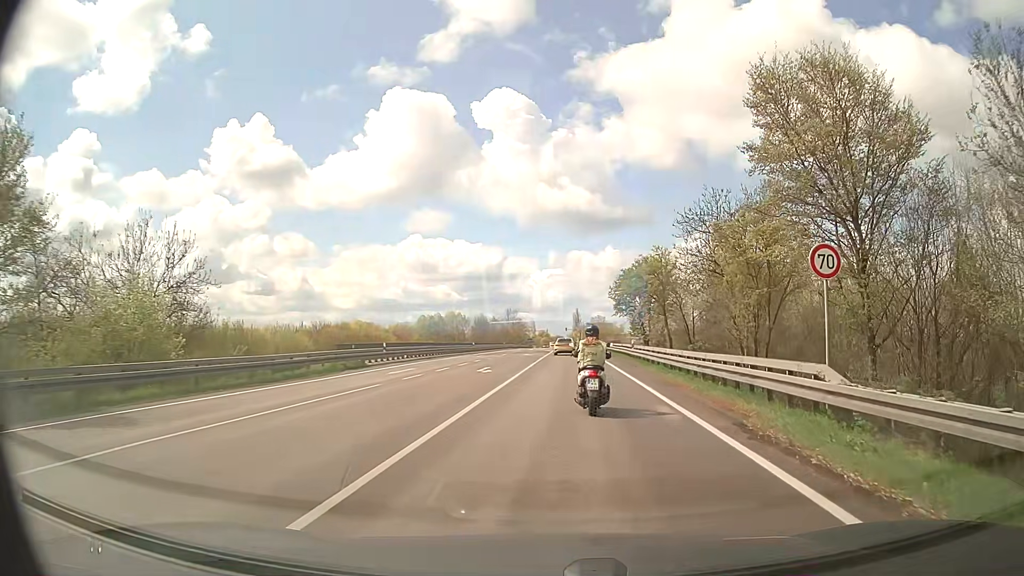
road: secondary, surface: asphalt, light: Day
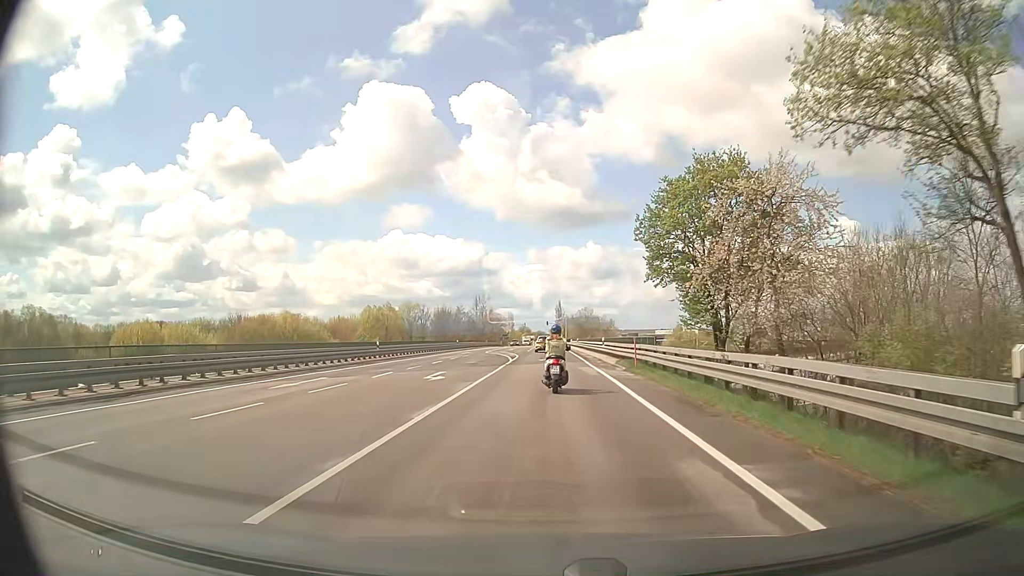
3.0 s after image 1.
(+1.8, +37.1) m; +2°
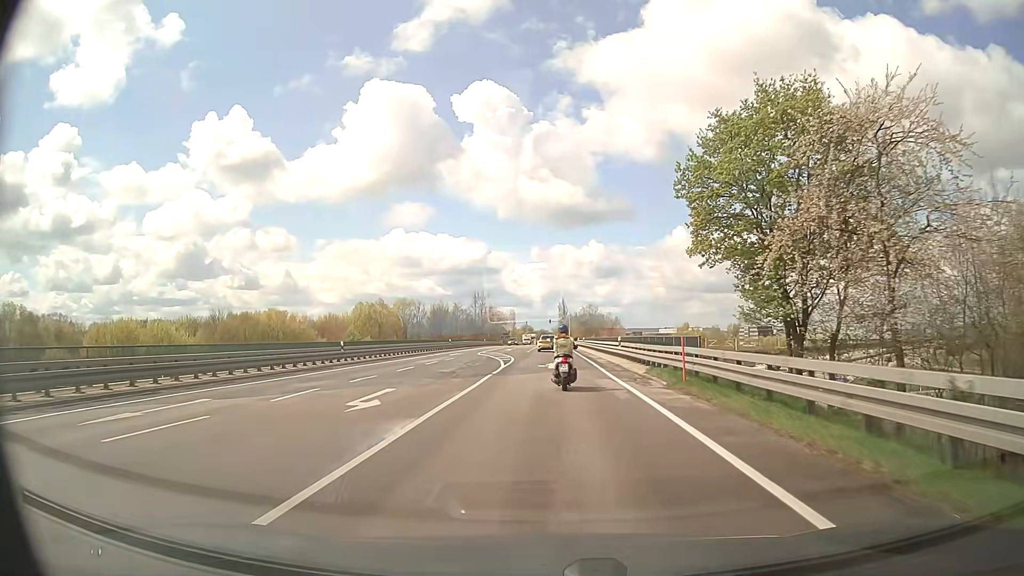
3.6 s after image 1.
(0.0, +8.9) m; 0°
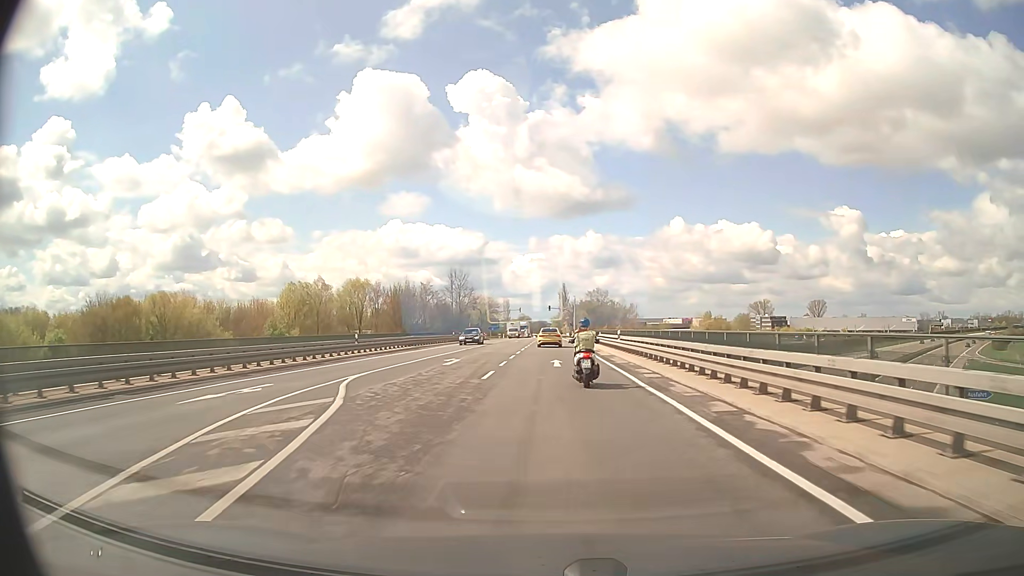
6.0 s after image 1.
(-0.2, +38.3) m; 0°
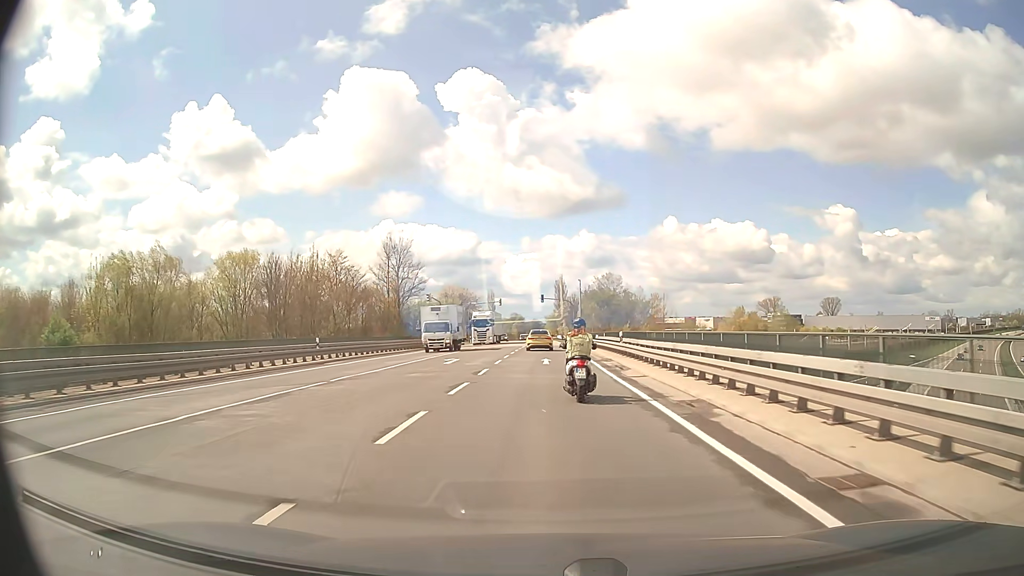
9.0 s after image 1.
(+0.3, +45.5) m; 0°
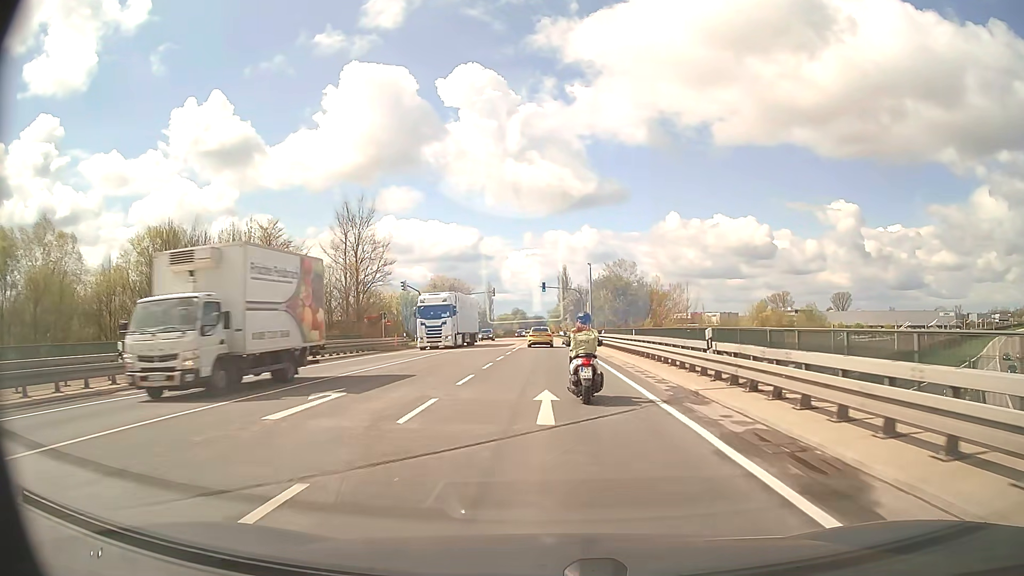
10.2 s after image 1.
(0.0, +17.5) m; 0°
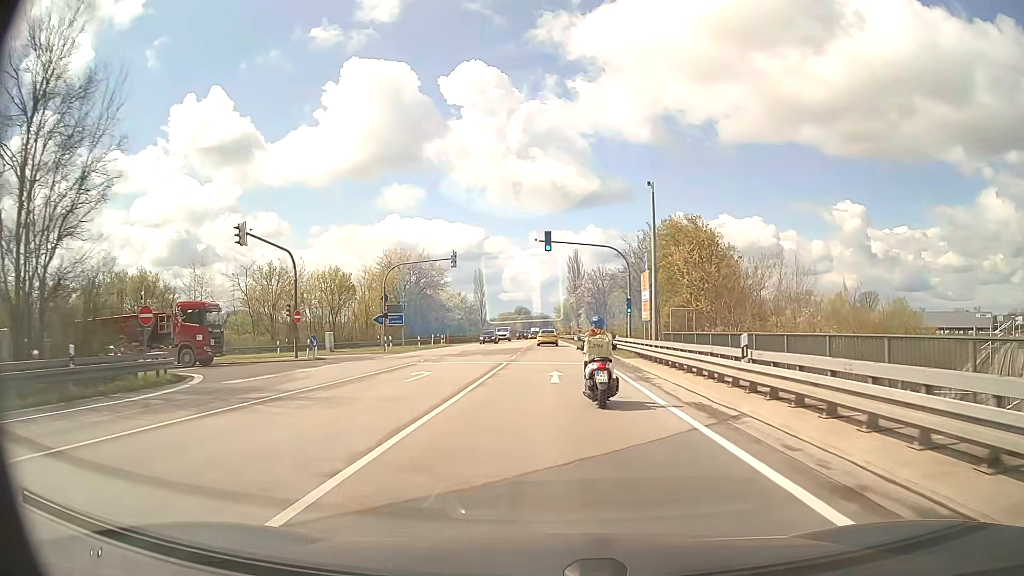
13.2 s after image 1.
(-0.3, +41.9) m; -1°
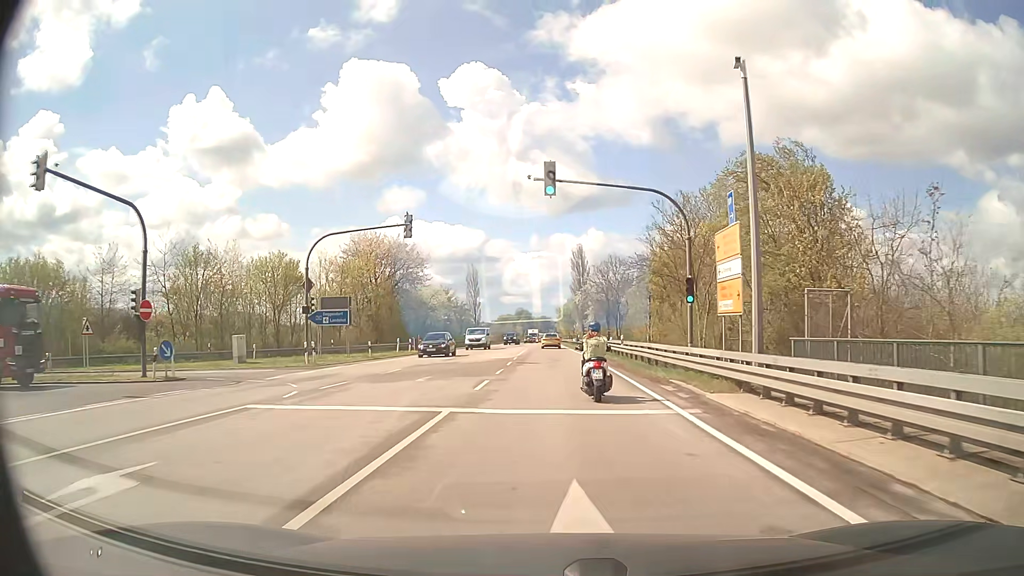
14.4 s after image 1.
(-0.1, +16.2) m; 0°
(0, +10) (0, +20) (0, +30) (0, +40) (0, +50) (0, +60) (0, +70) (0, +80) (-1, +90) (-1, +100) m
